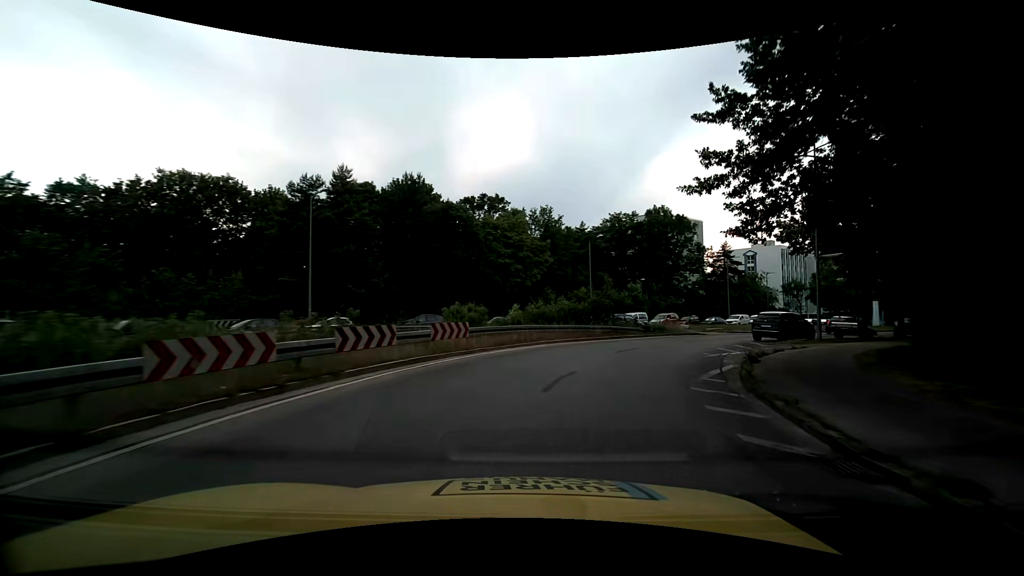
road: secondary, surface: asphalt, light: Day
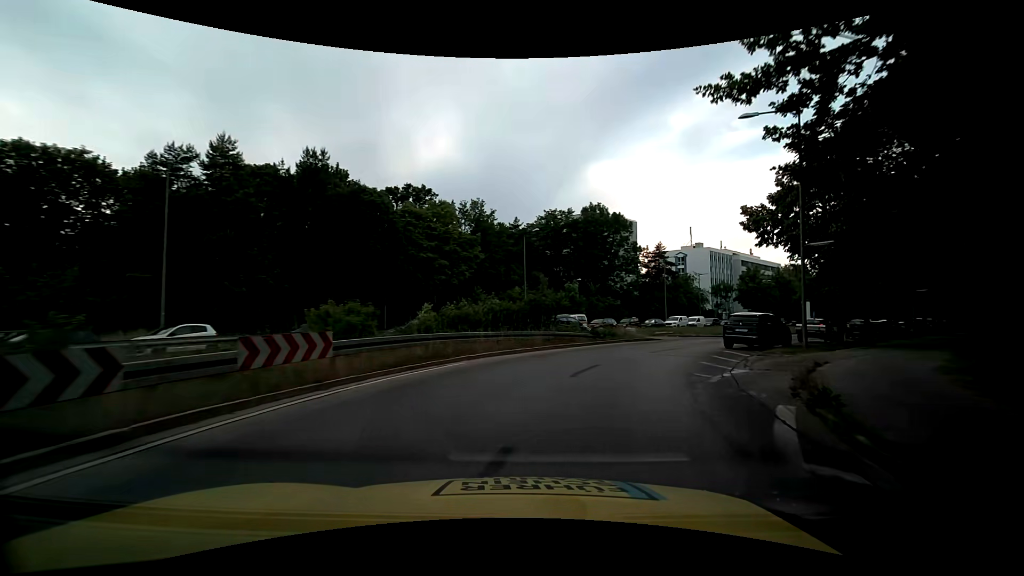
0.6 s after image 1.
(+0.5, +6.4) m; +8°
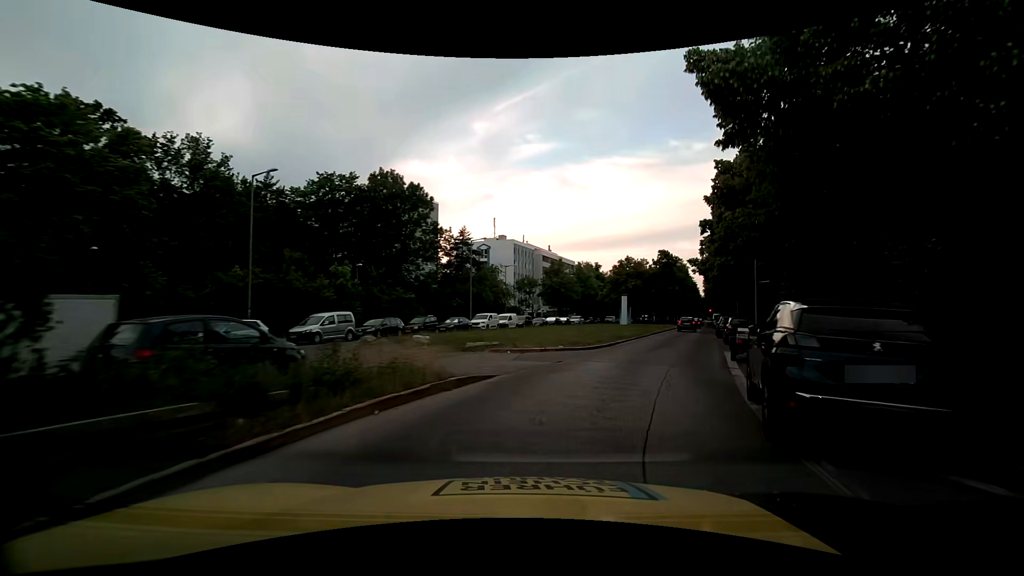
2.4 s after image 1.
(+3.6, +18.4) m; +23°
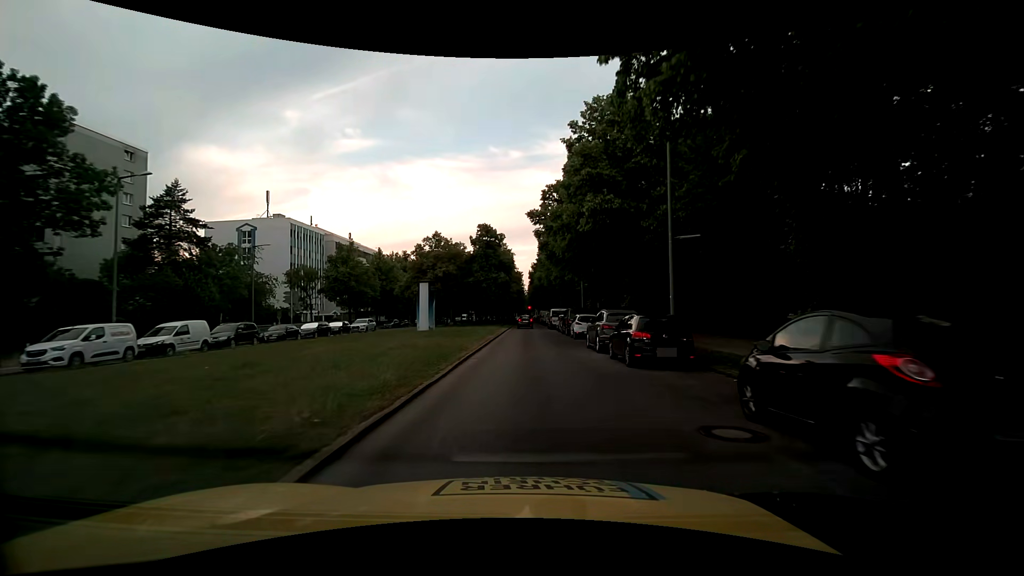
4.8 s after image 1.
(+6.2, +24.6) m; +21°
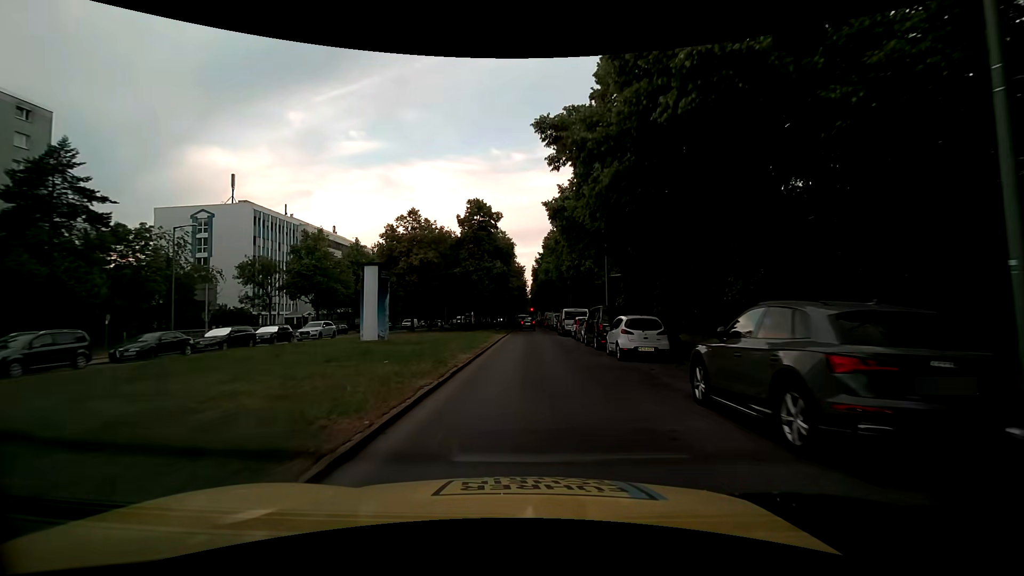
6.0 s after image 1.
(-0.1, +13.6) m; -1°
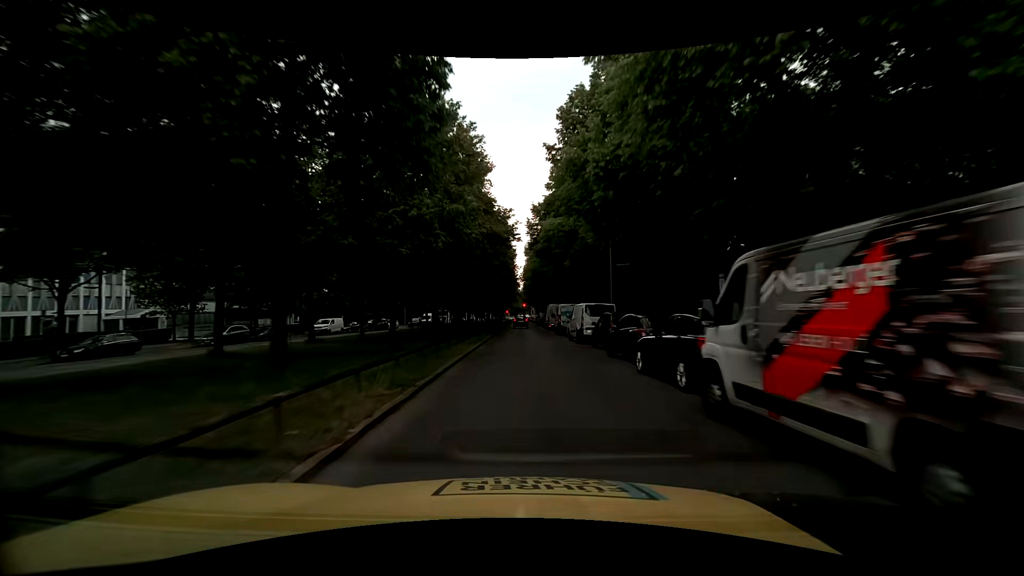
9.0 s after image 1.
(+0.6, +36.2) m; +2°
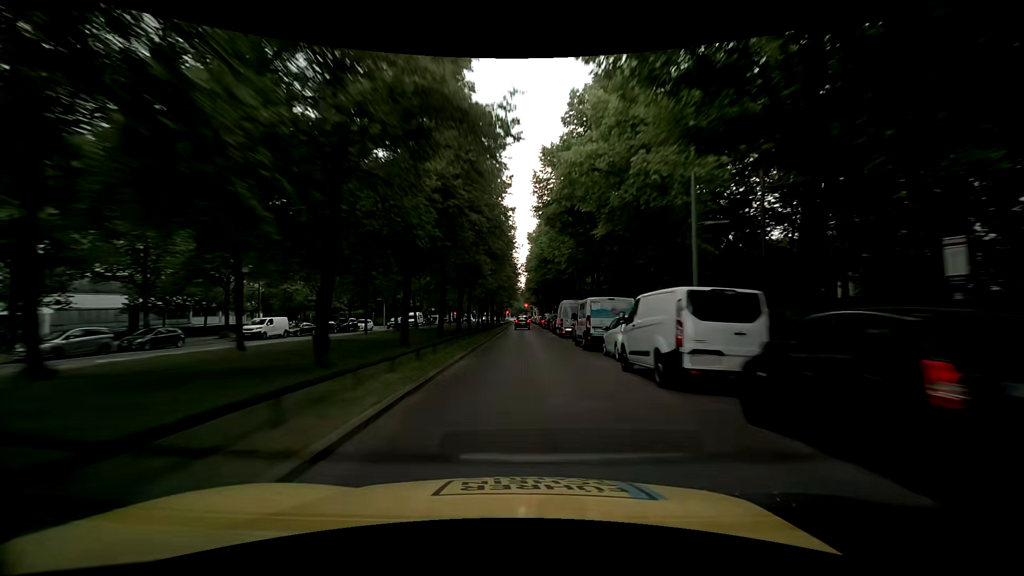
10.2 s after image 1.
(-0.1, +14.8) m; -1°
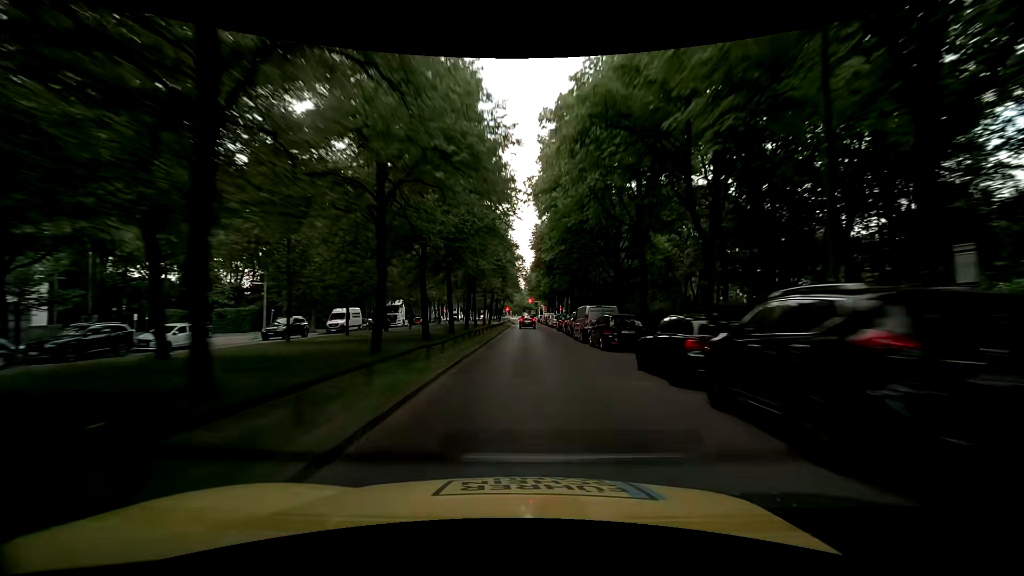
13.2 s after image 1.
(-0.1, +36.6) m; -1°
(0, +10) (0, +20) (0, +30) (0, +40) (+1, +50) (+1, +60) (+1, +70) (+1, +80) (+1, +90) (+1, +100) m
